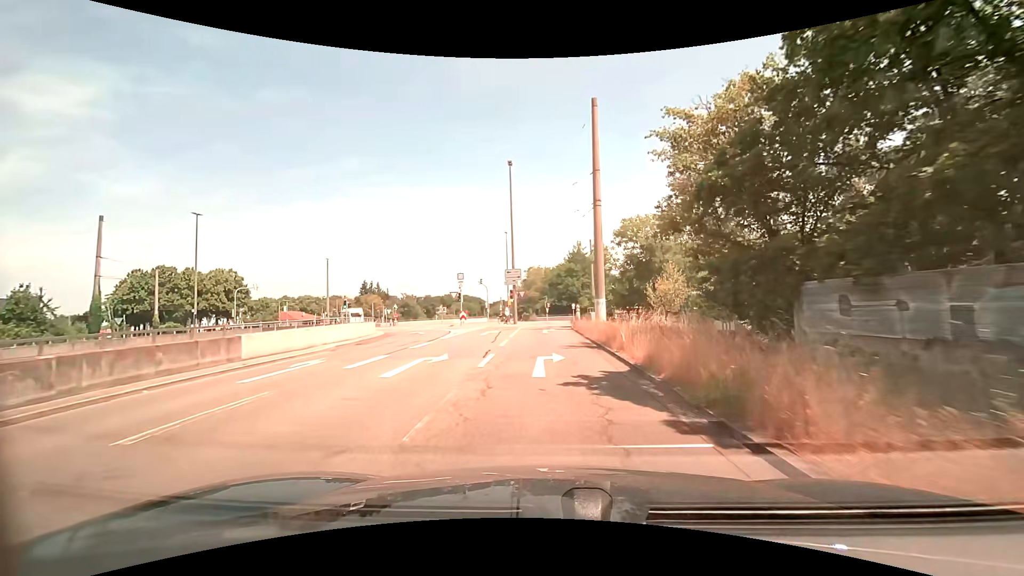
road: trunk_link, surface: asphalt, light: Day
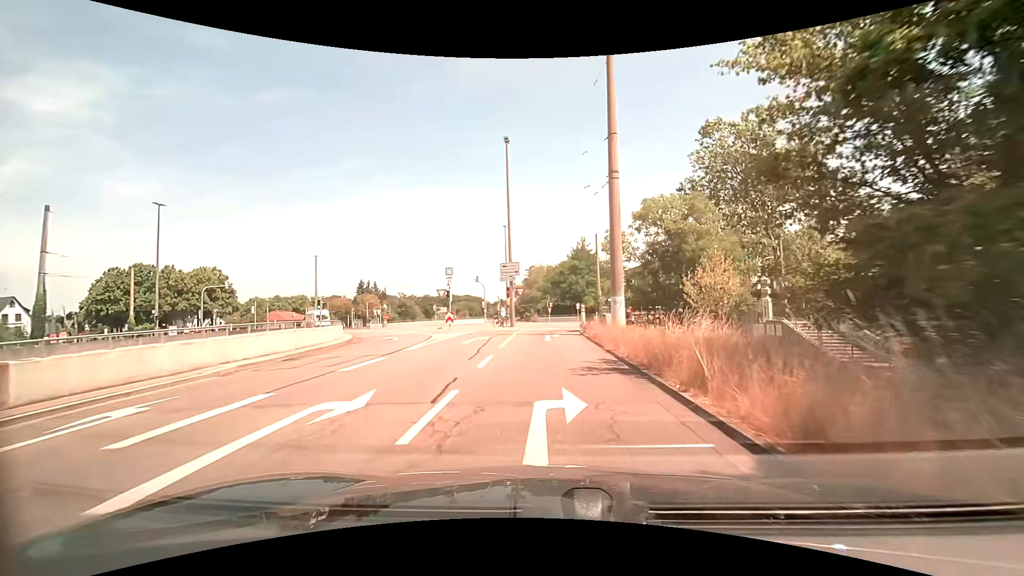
(0.0, +6.2) m; 0°
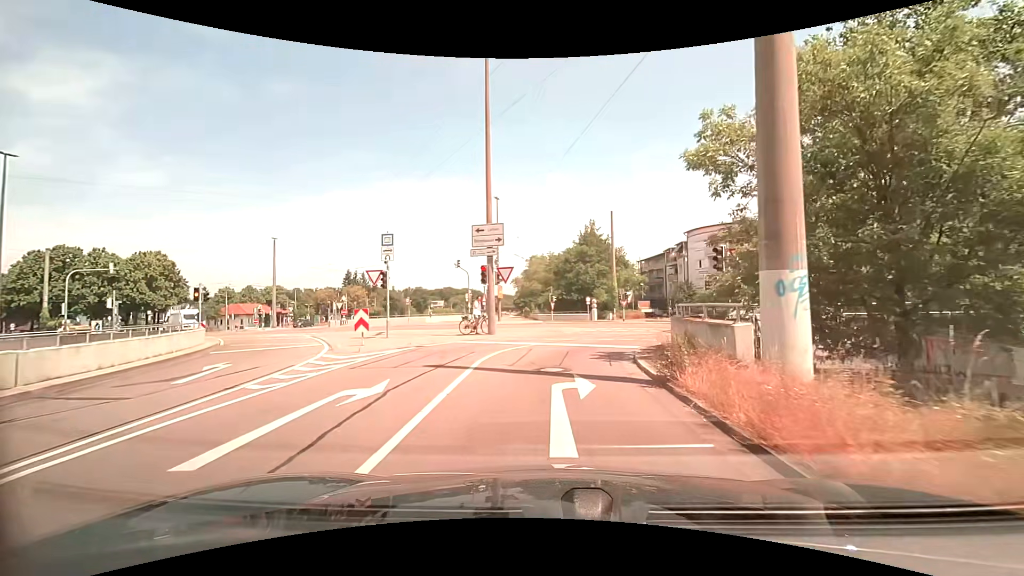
(-0.1, +15.2) m; -1°
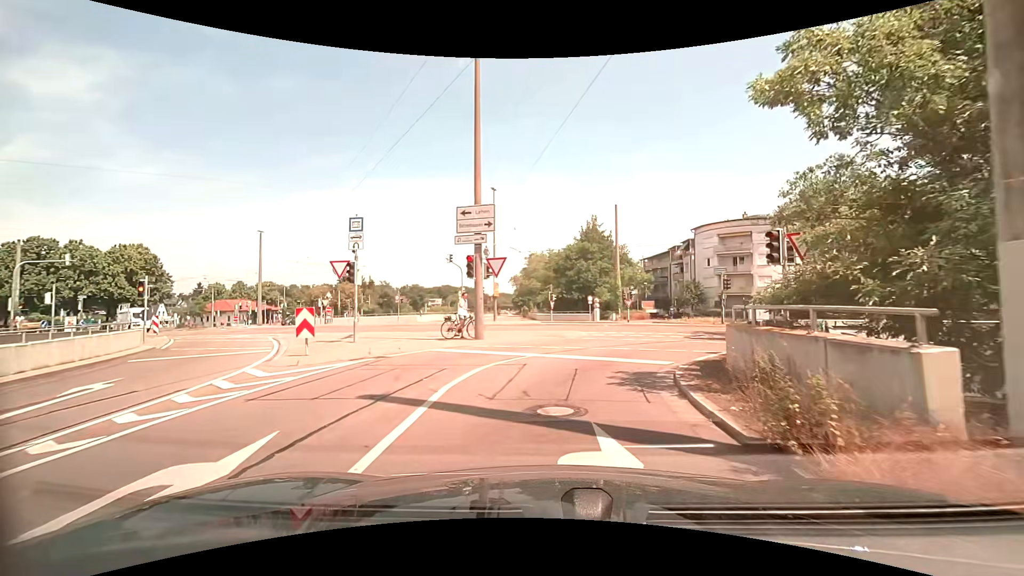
(0.0, +3.7) m; 0°
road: tertiary_link
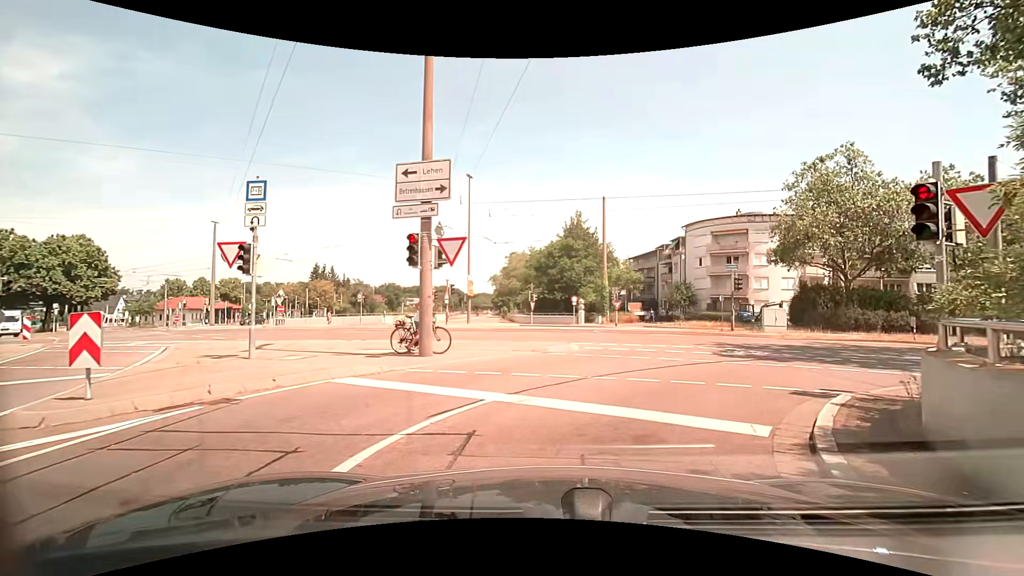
(0.0, +5.2) m; +2°
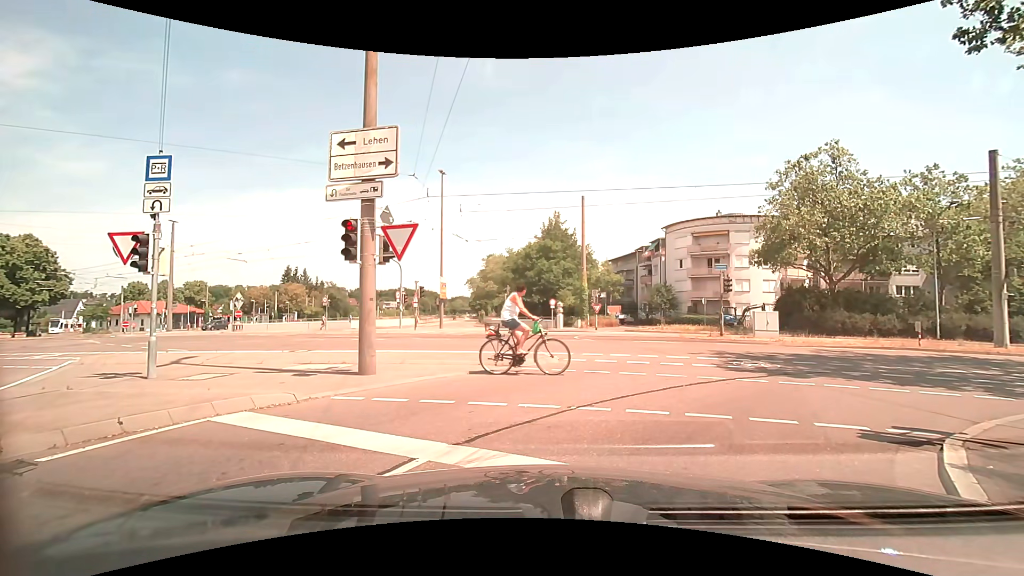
(0.0, +2.2) m; +3°
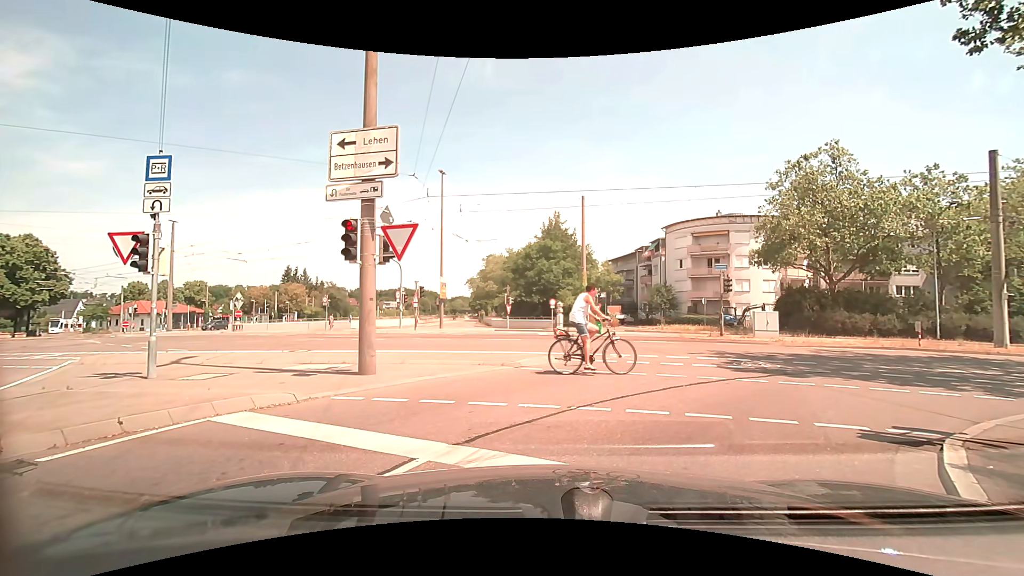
(0.0, 0.0) m; 0°
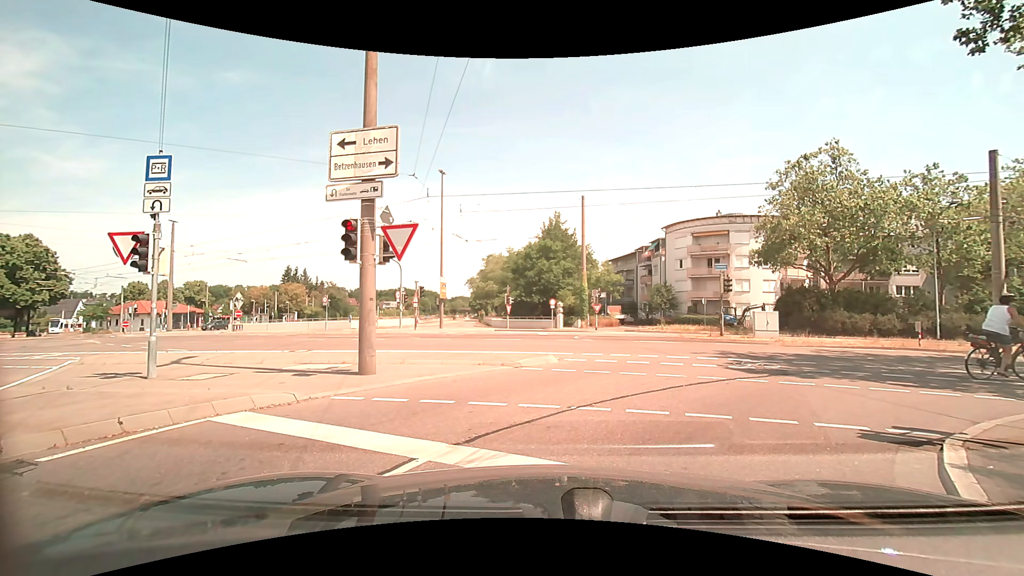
(0.0, 0.0) m; 0°
(+2, +10) (+10, +16) (+20, +16) (+30, +14) (+39, +12) (+49, +10) (+59, +9) (+69, +7) (+79, +5) (+89, +3) m
